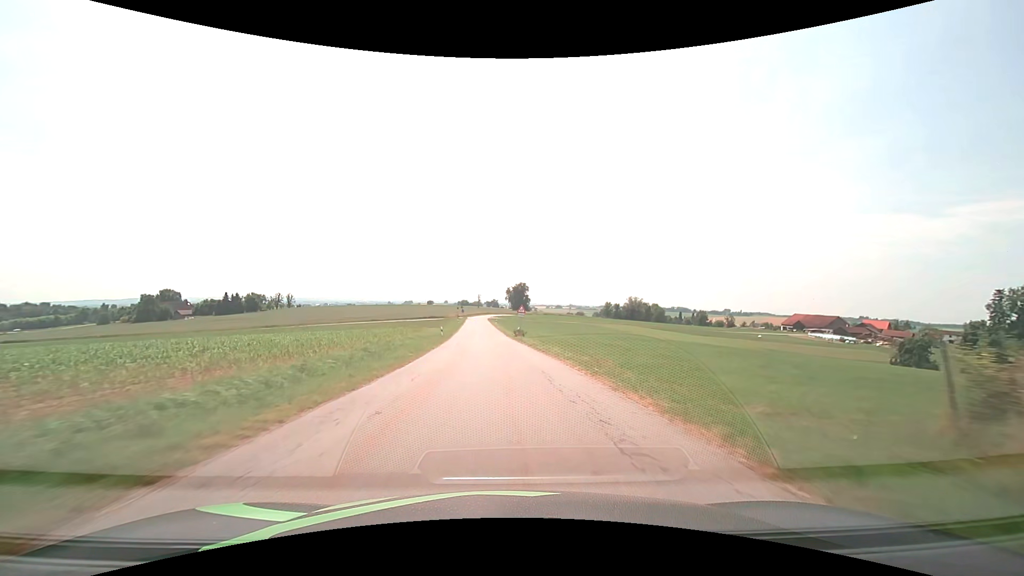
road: tertiary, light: Day
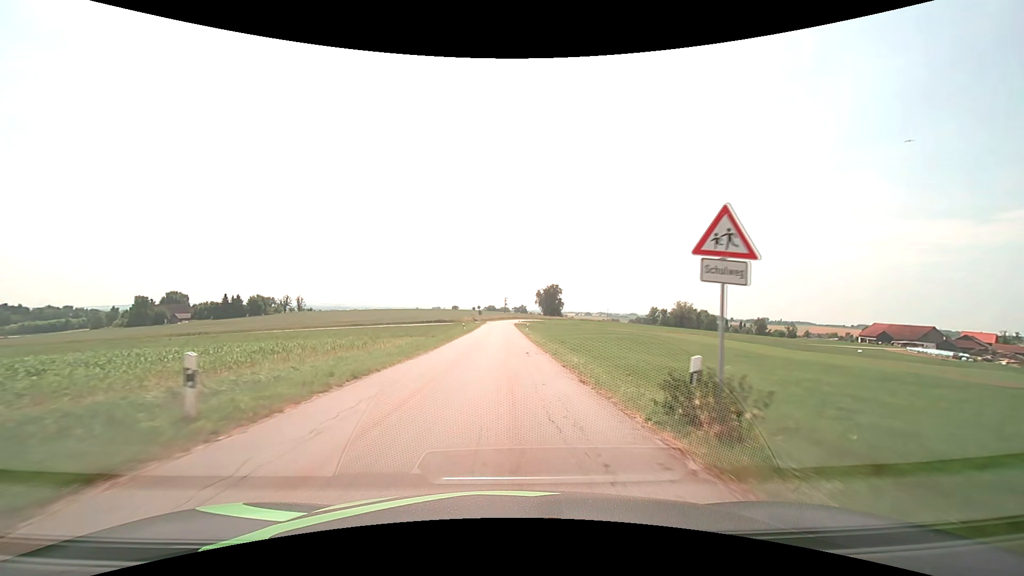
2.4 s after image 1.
(-1.1, +38.5) m; -3°
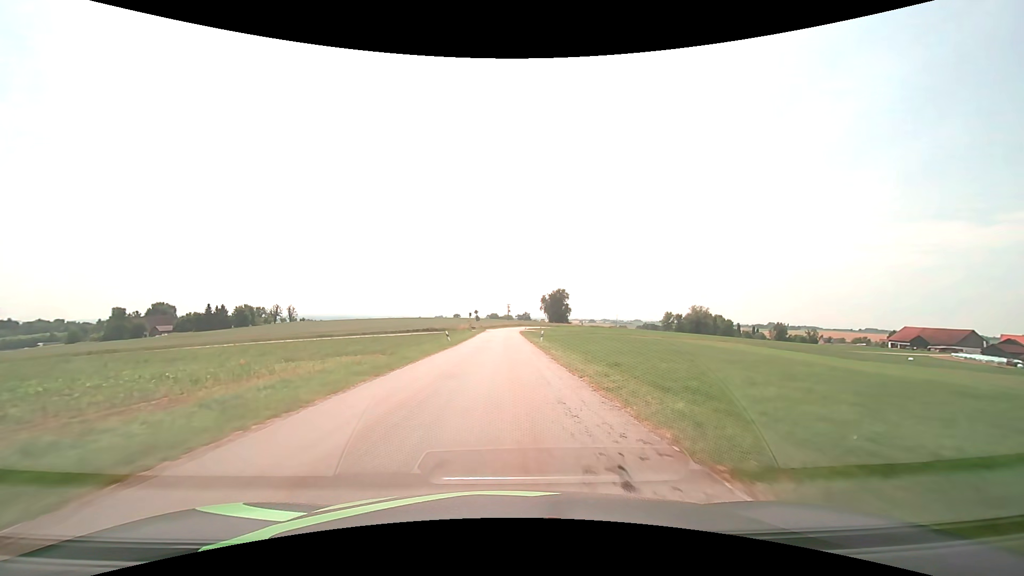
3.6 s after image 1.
(0.0, +18.7) m; 0°
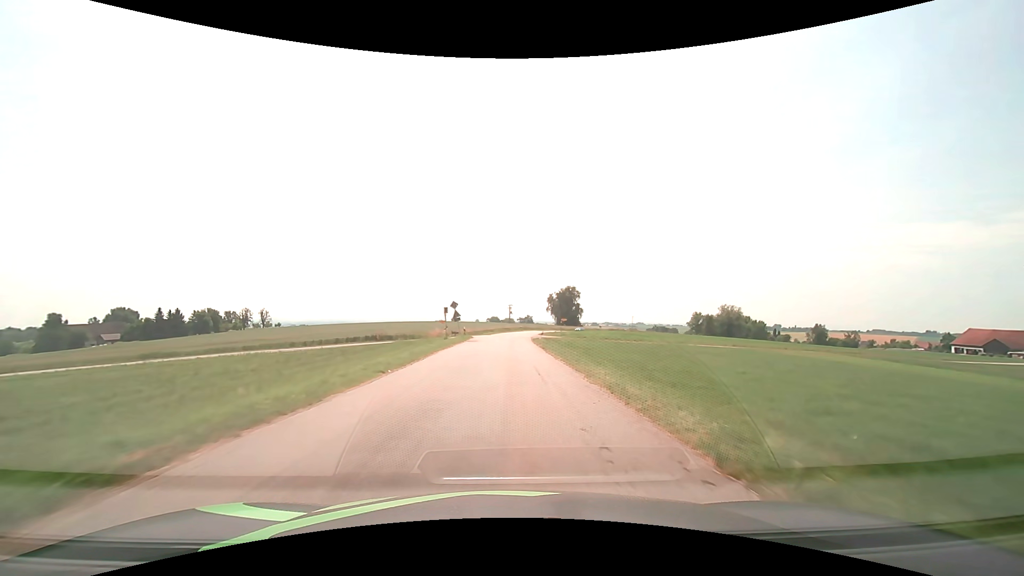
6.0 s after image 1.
(-0.1, +36.8) m; 0°
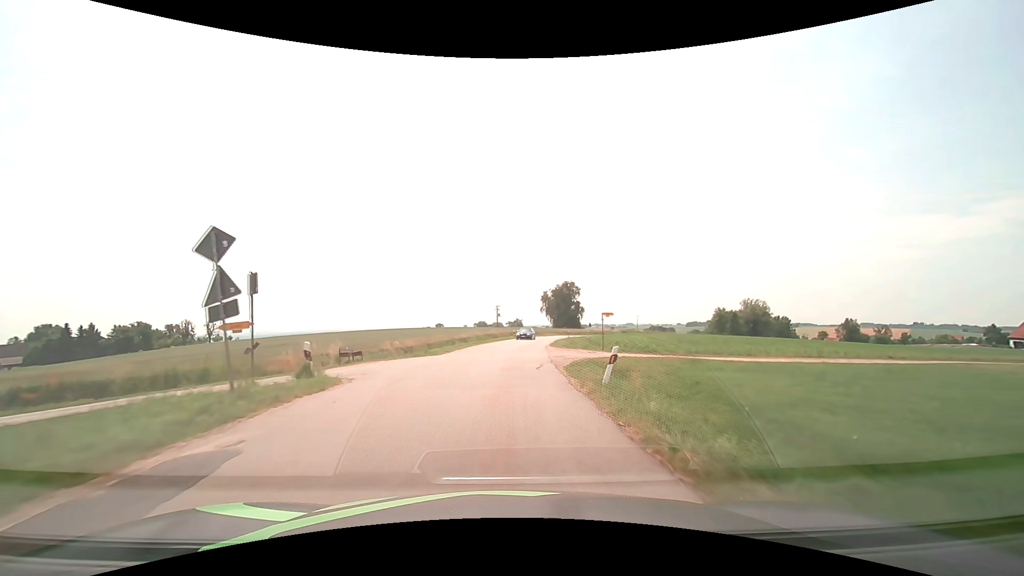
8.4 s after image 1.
(+0.5, +36.5) m; +1°
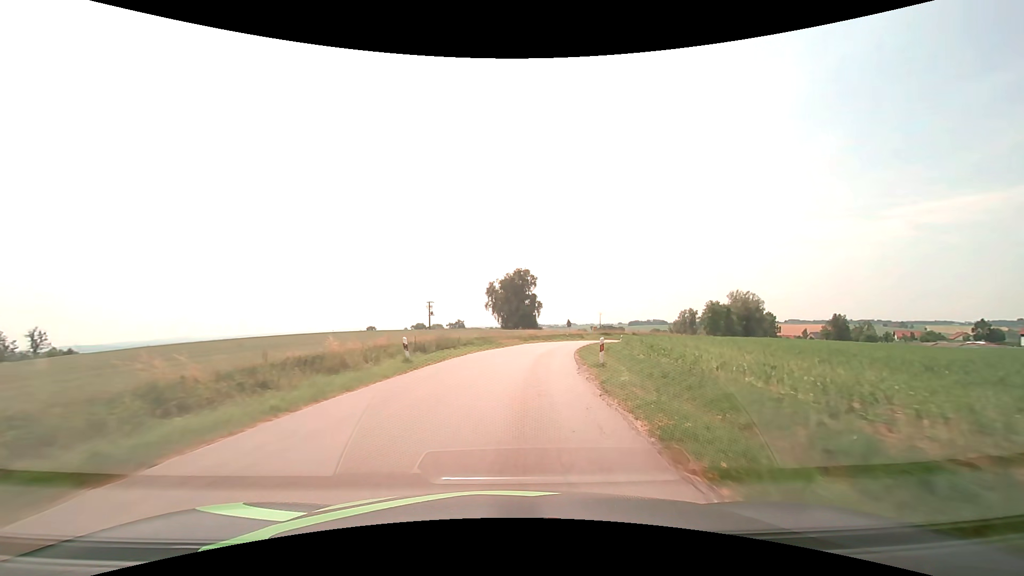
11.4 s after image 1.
(+2.3, +45.5) m; +6°
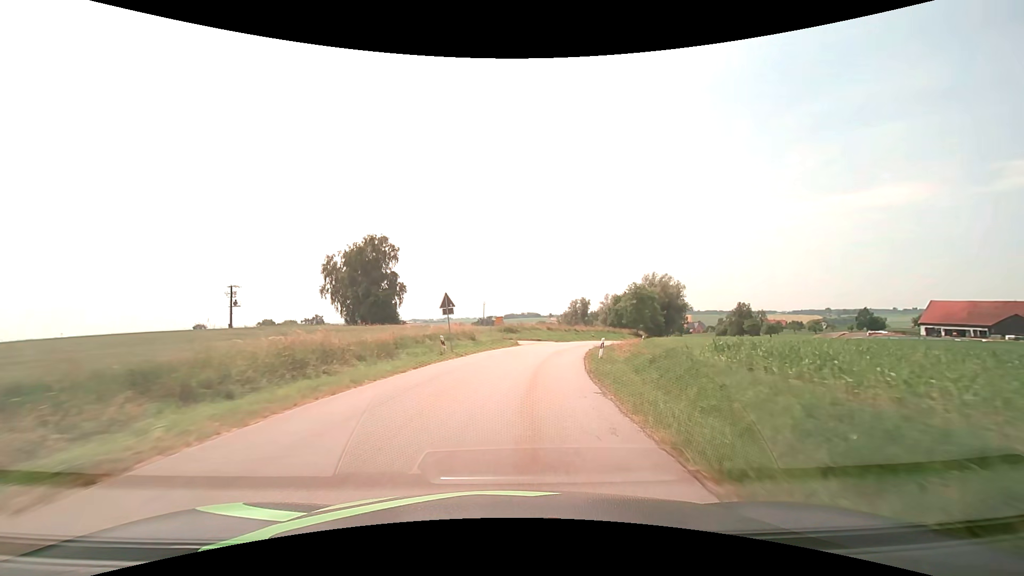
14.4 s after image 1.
(+5.2, +45.2) m; +14°
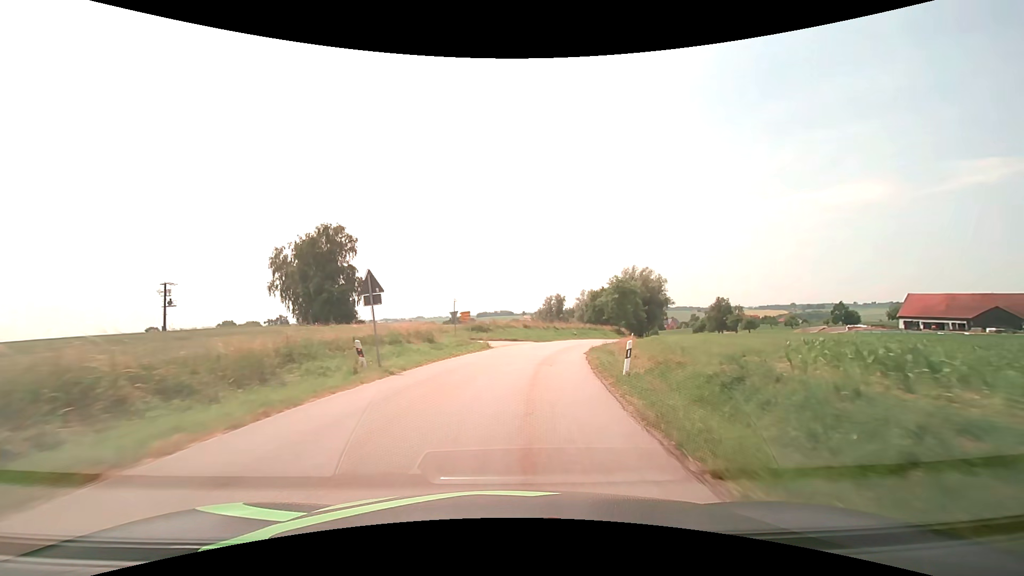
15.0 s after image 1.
(+0.3, +9.2) m; +3°
(0, +10) (+1, +20) (+3, +30) (+5, +40) (+7, +49) (+11, +59) (+15, +68) (+19, +77) (+24, +86) (+29, +94) m
